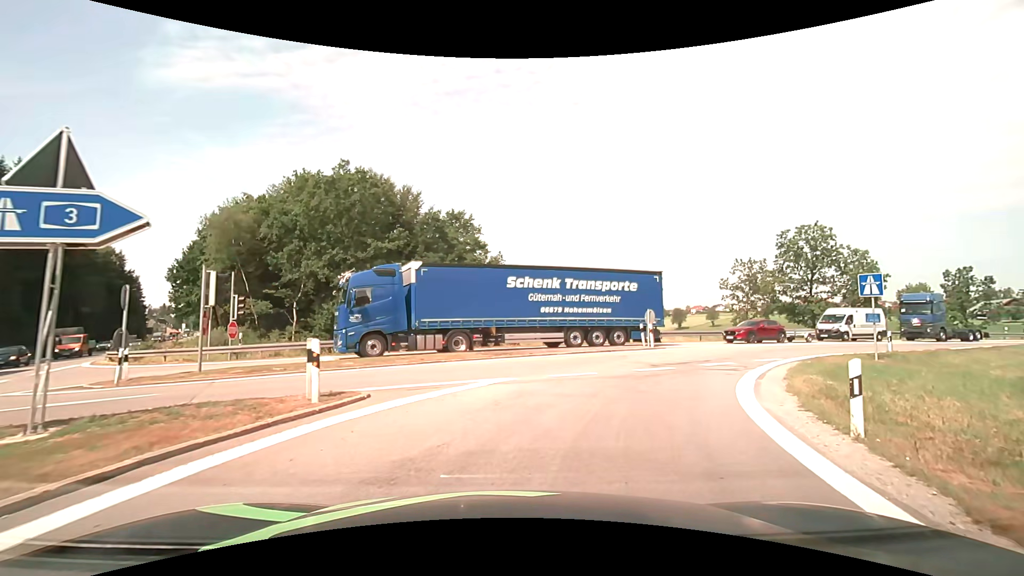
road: motorway_link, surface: asphalt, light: Day
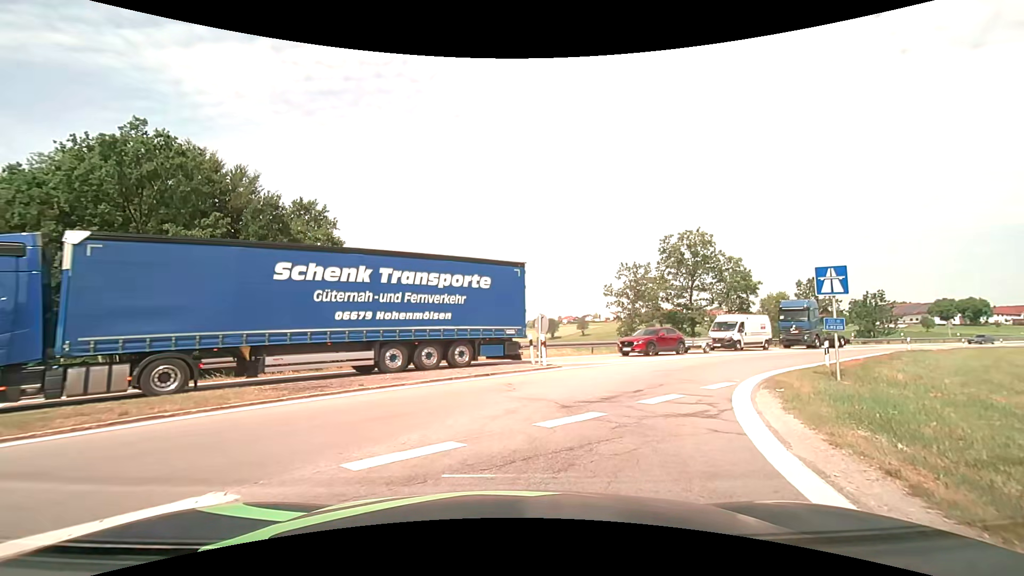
(+0.9, +7.2) m; +14°
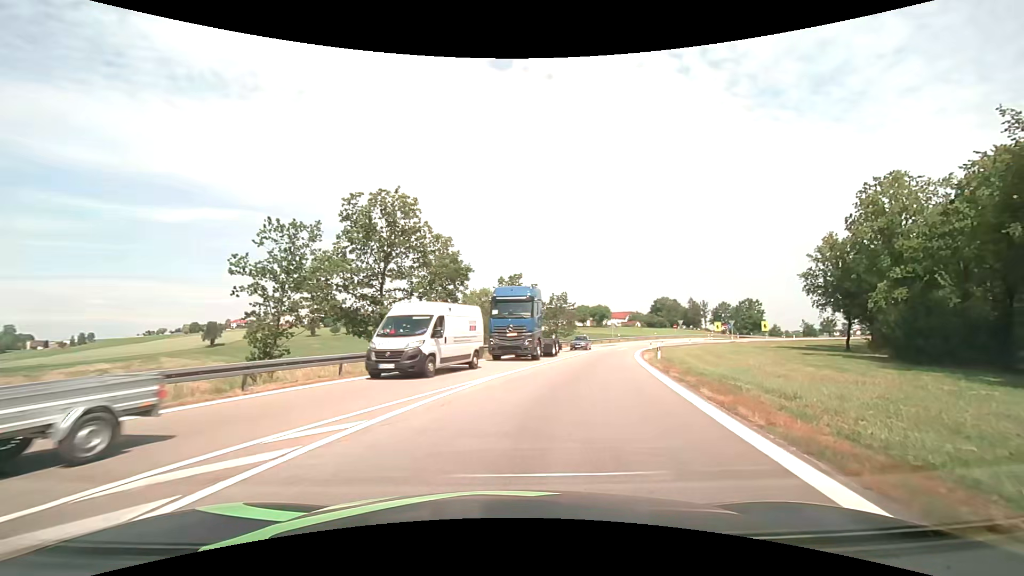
(+5.4, +17.8) m; +35°
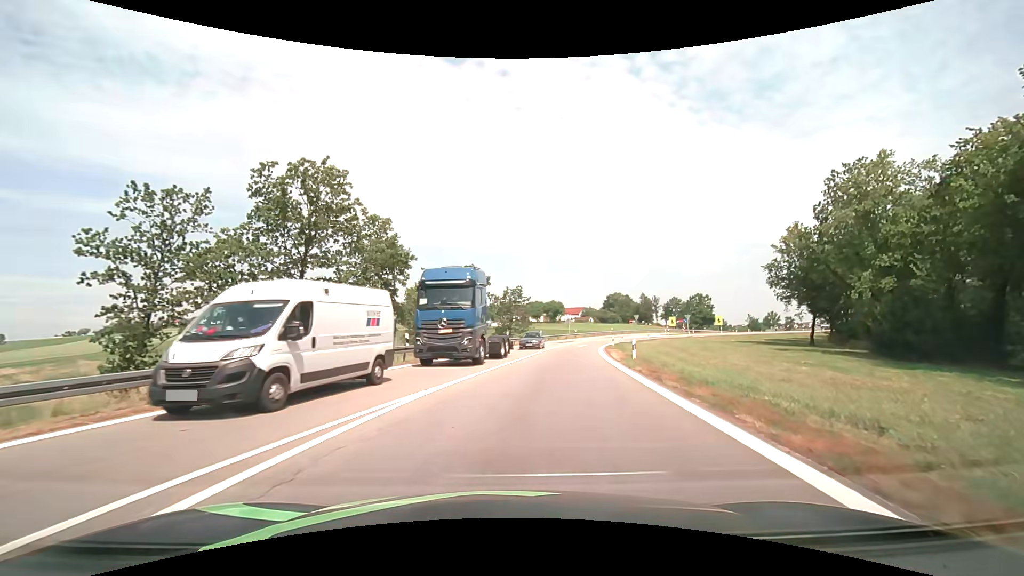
(+0.2, +5.0) m; +5°
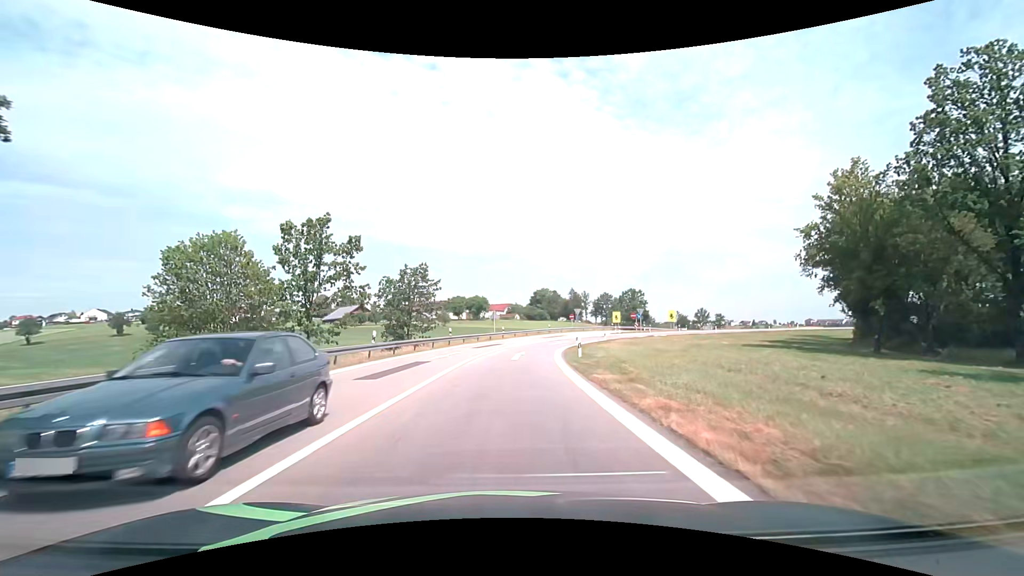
(+2.4, +22.7) m; +9°
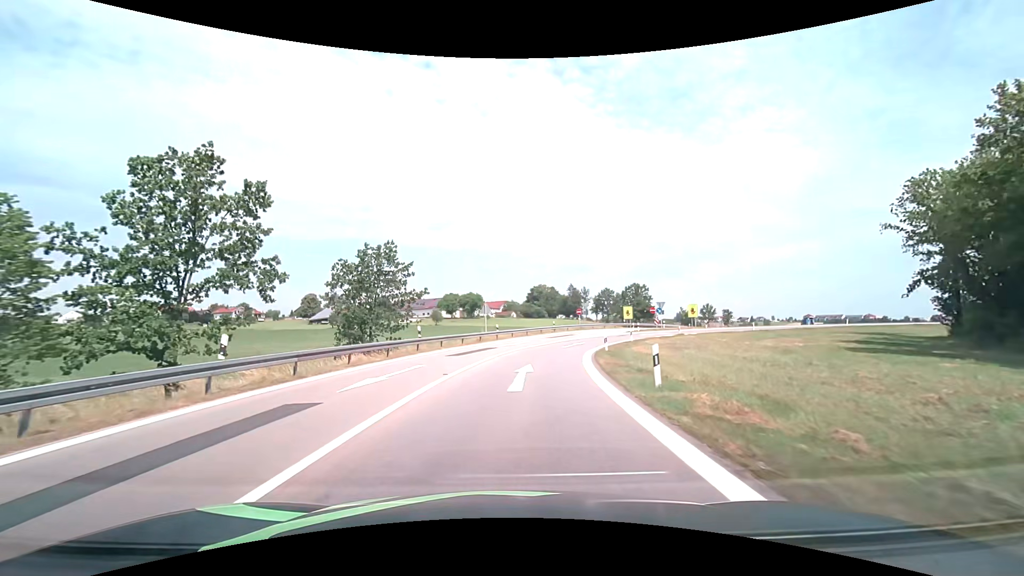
(0.0, +12.4) m; 0°
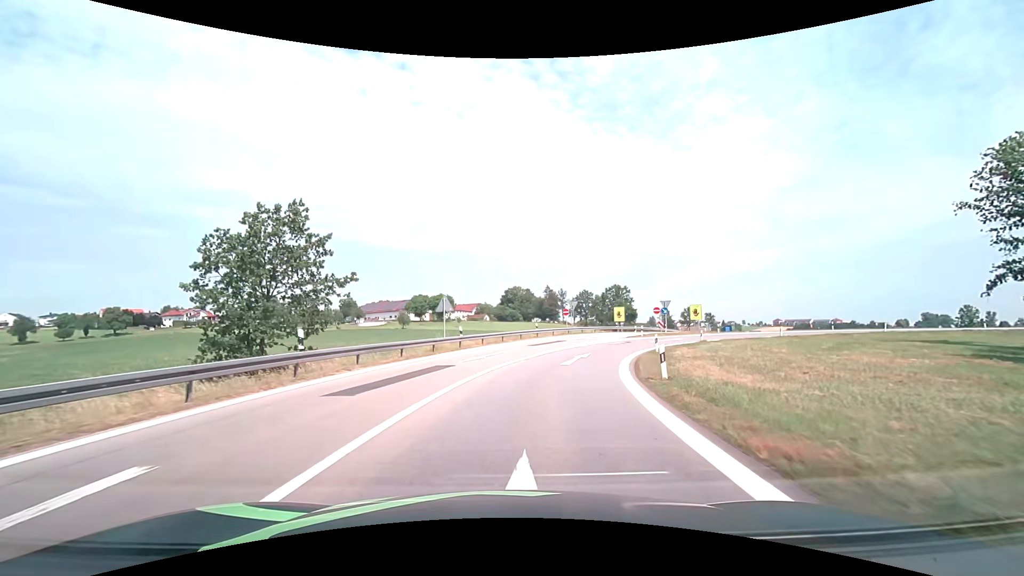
(+0.2, +12.8) m; +2°
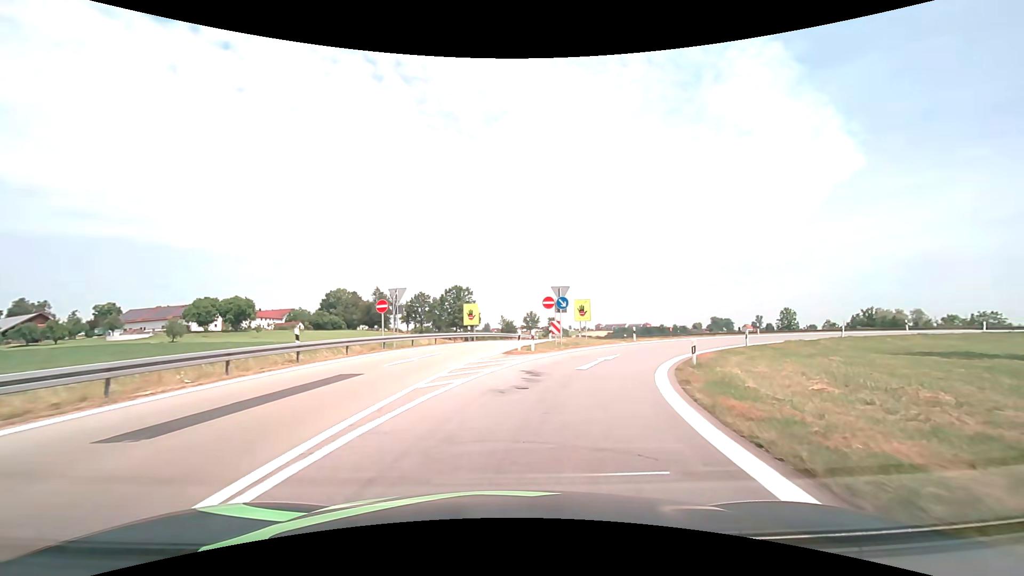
(+3.7, +25.3) m; +19°
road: motorway
(+1, +10) (+4, +20) (+8, +28) (+15, +36) (+23, +42) (+32, +45) (+42, +46) (+52, +45) (+62, +42) (+70, +37) m
